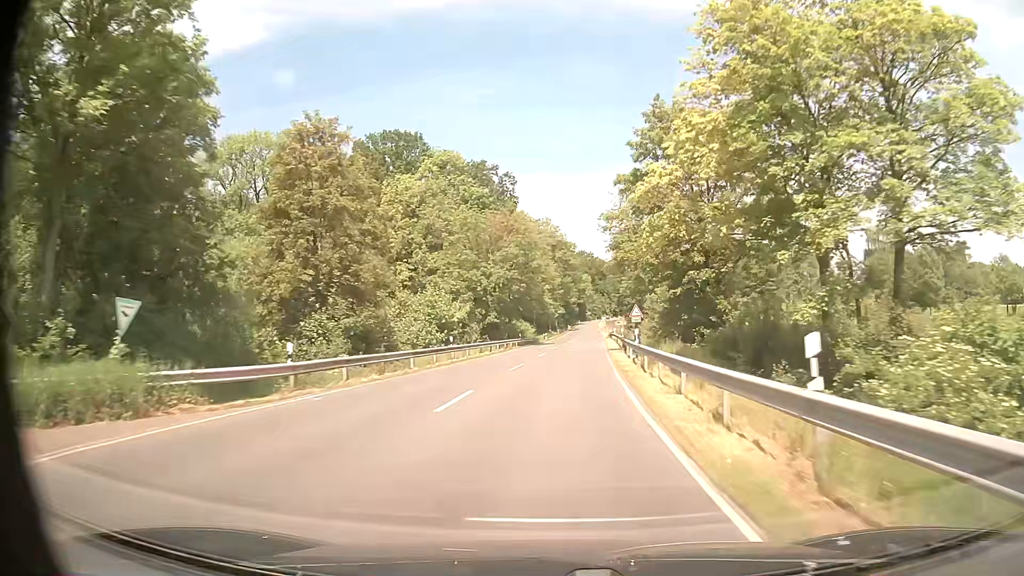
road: secondary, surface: asphalt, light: Day
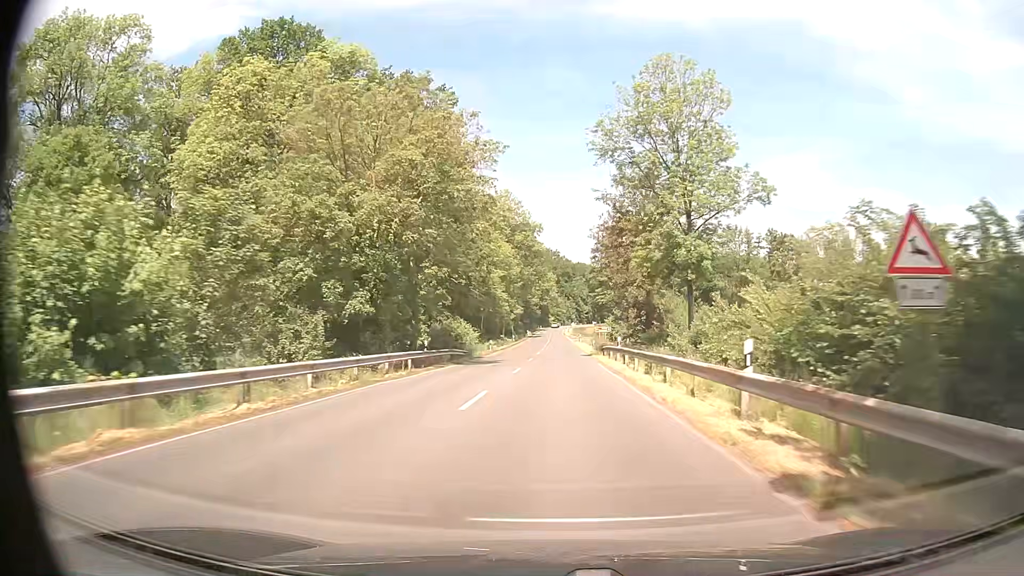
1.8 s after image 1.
(+1.0, +35.7) m; +3°
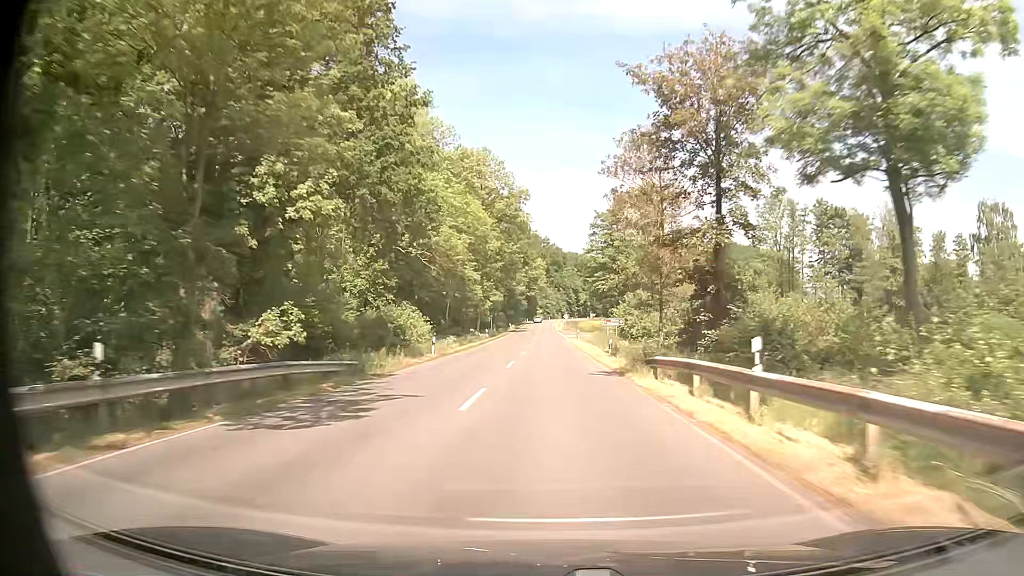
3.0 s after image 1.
(+0.3, +24.8) m; +1°
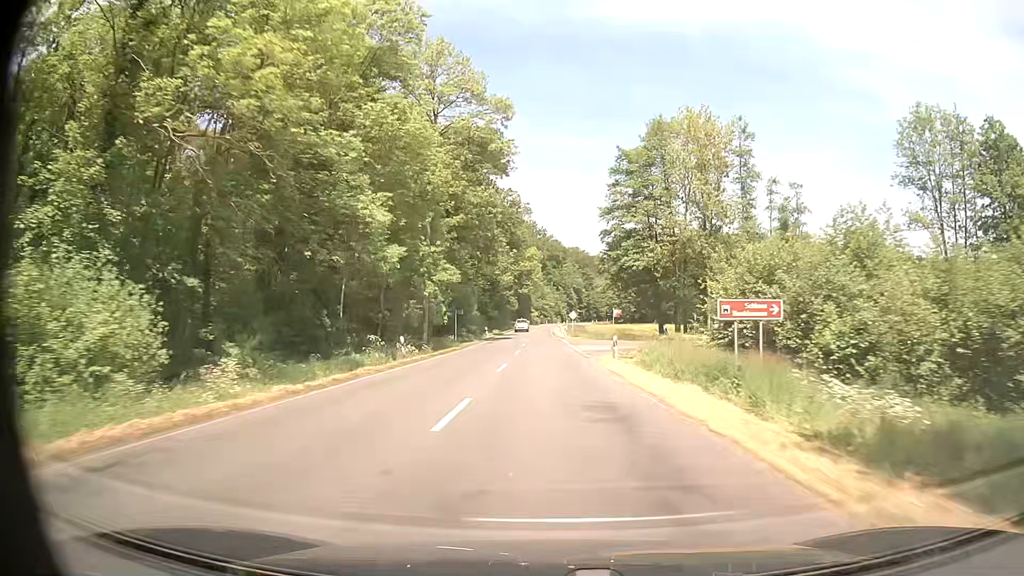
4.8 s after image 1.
(+0.1, +39.2) m; 0°
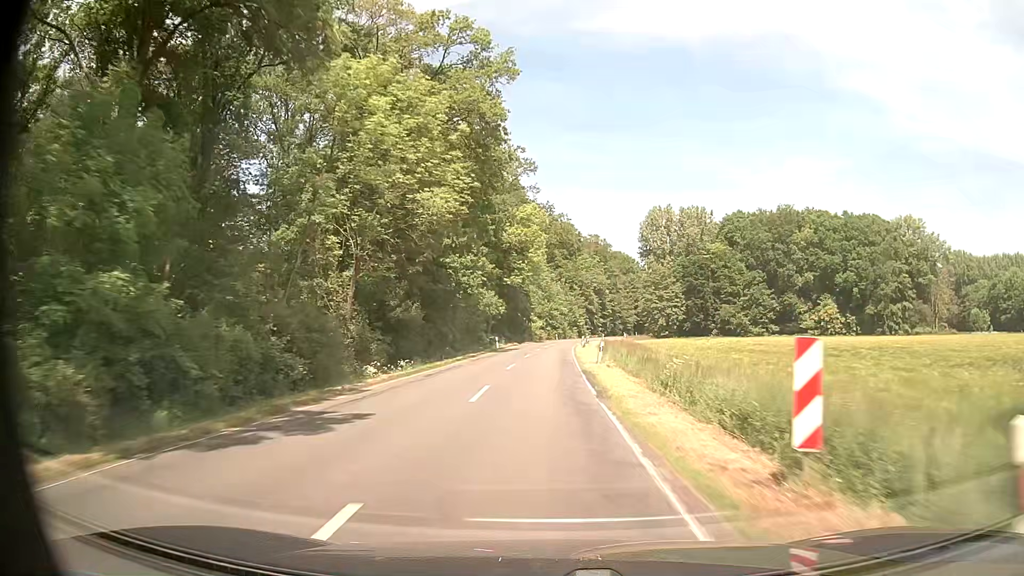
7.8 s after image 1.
(0.0, +68.0) m; -1°
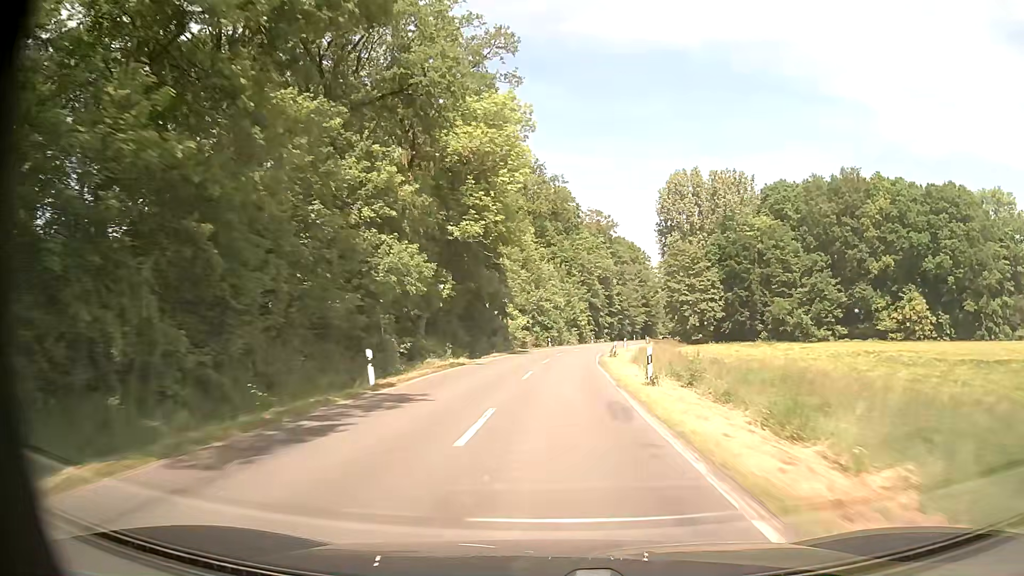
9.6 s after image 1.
(+0.3, +41.4) m; +1°
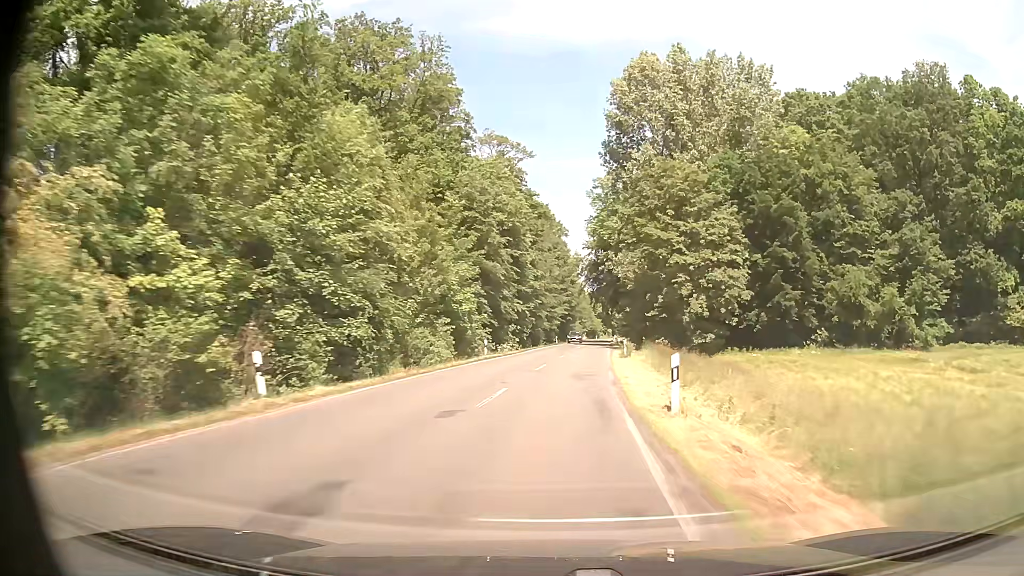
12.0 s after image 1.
(+3.7, +55.6) m; +9°
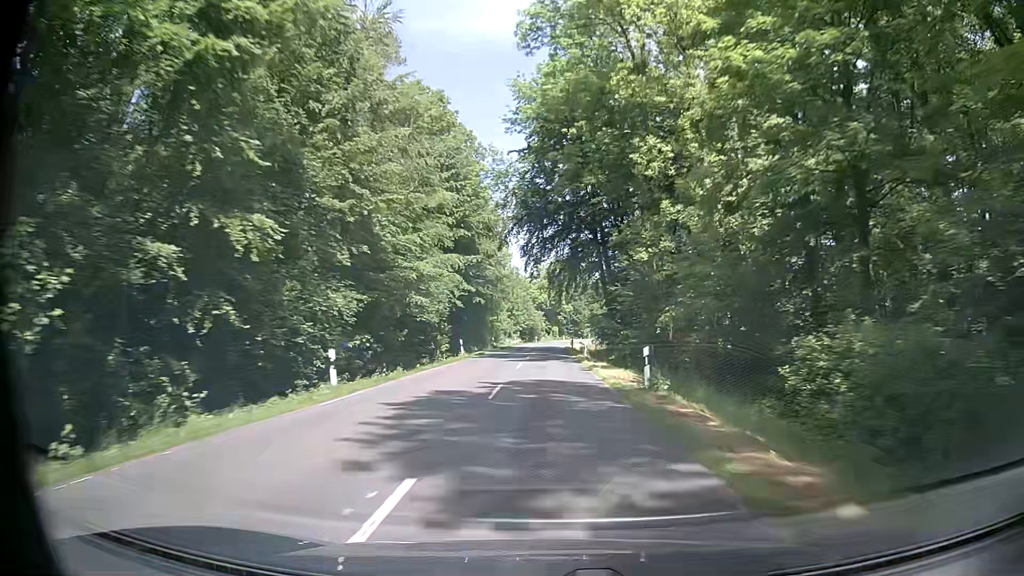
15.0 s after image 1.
(+4.8, +70.3) m; +5°
(0, +10) (0, +20) (0, +30) (0, +40) (0, +50) (0, +60) (0, +70) (0, +80) (+1, +90) (+1, +100) m
